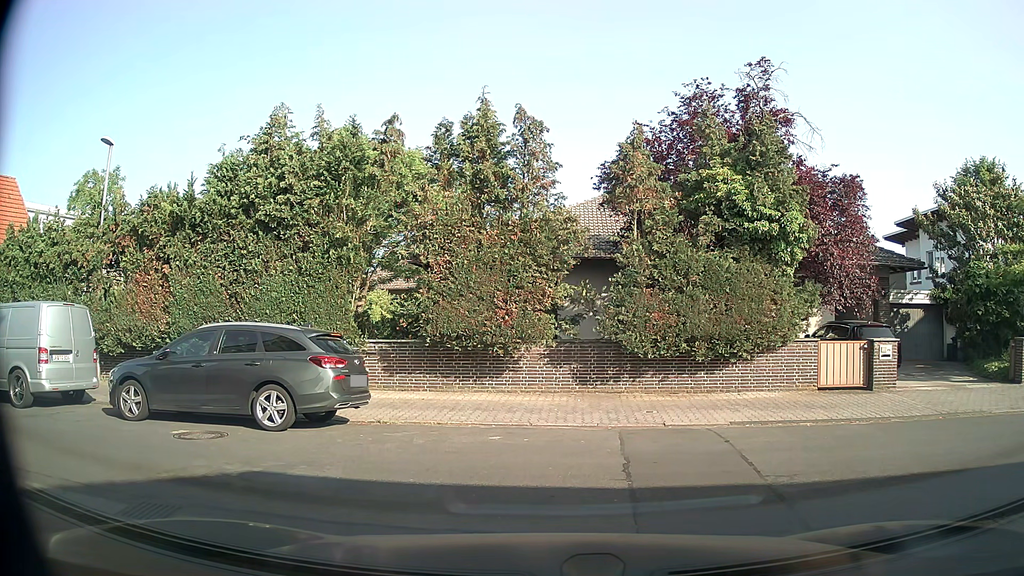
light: Day
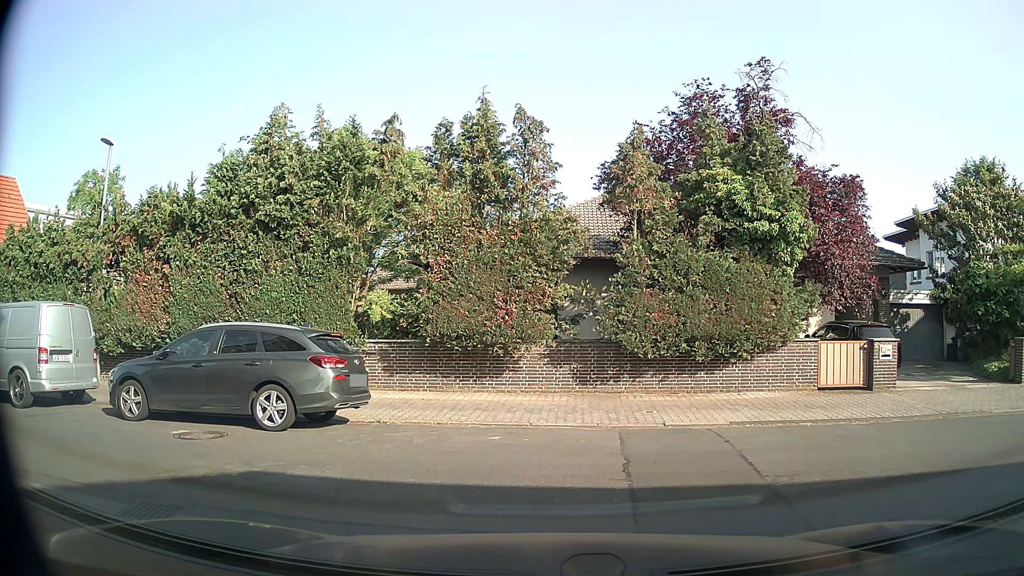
(0.0, 0.0) m; 0°
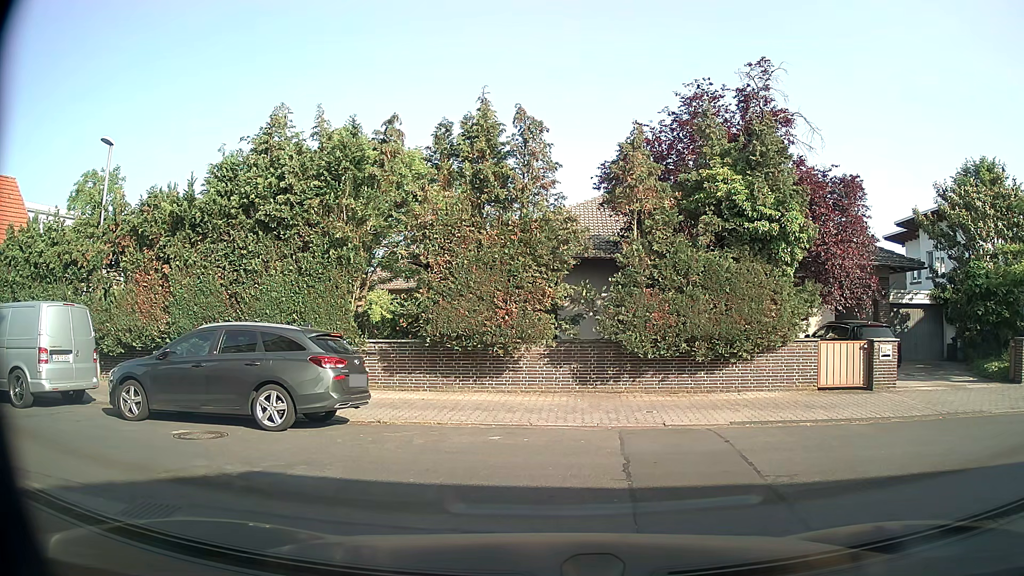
(0.0, 0.0) m; 0°
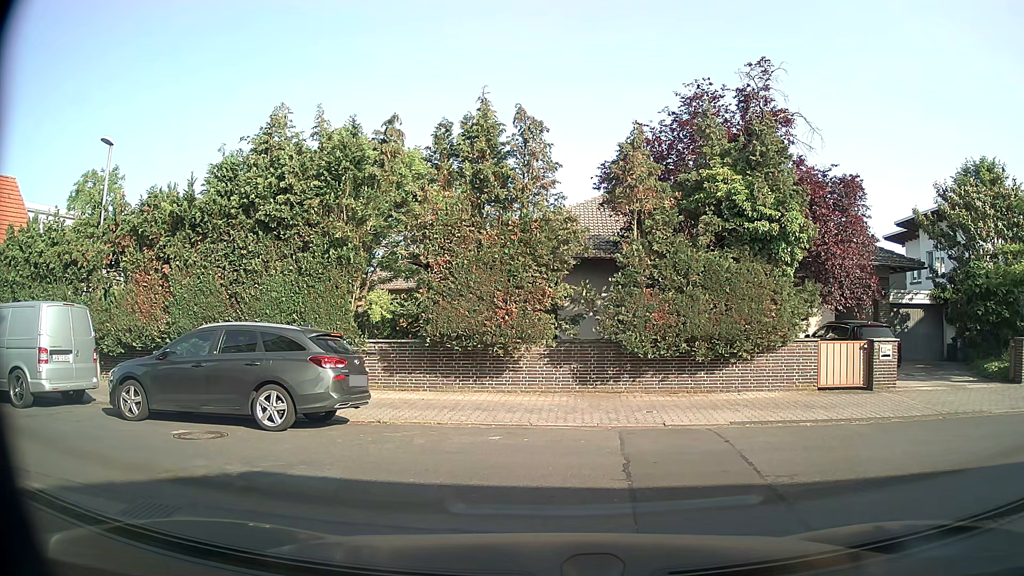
(0.0, 0.0) m; 0°
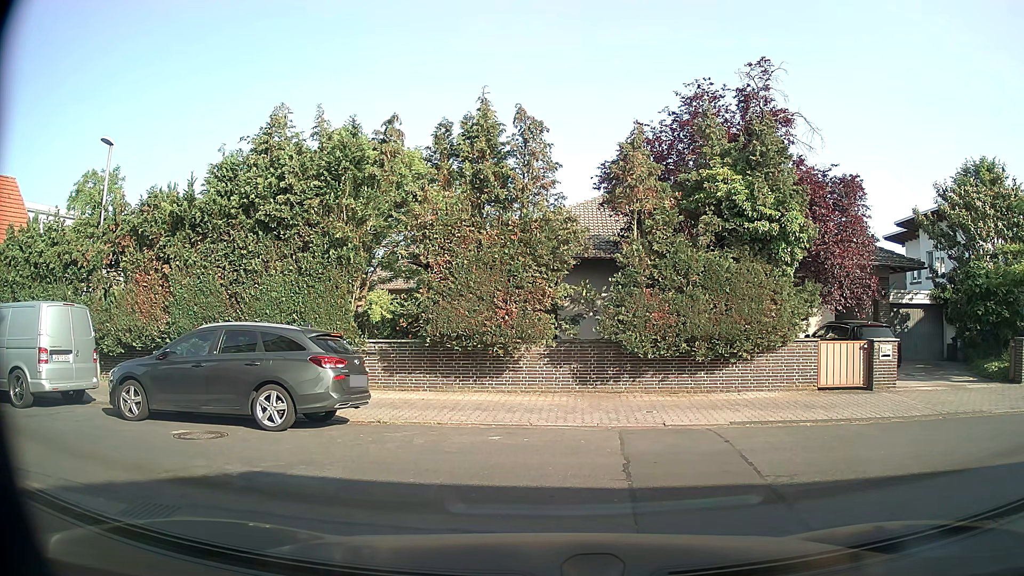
(0.0, 0.0) m; 0°
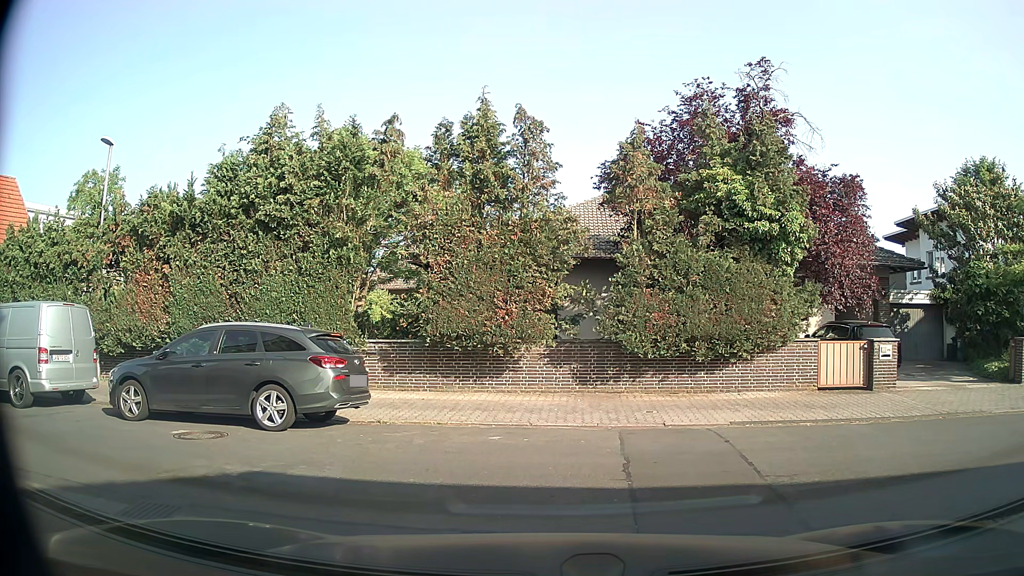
(0.0, 0.0) m; 0°
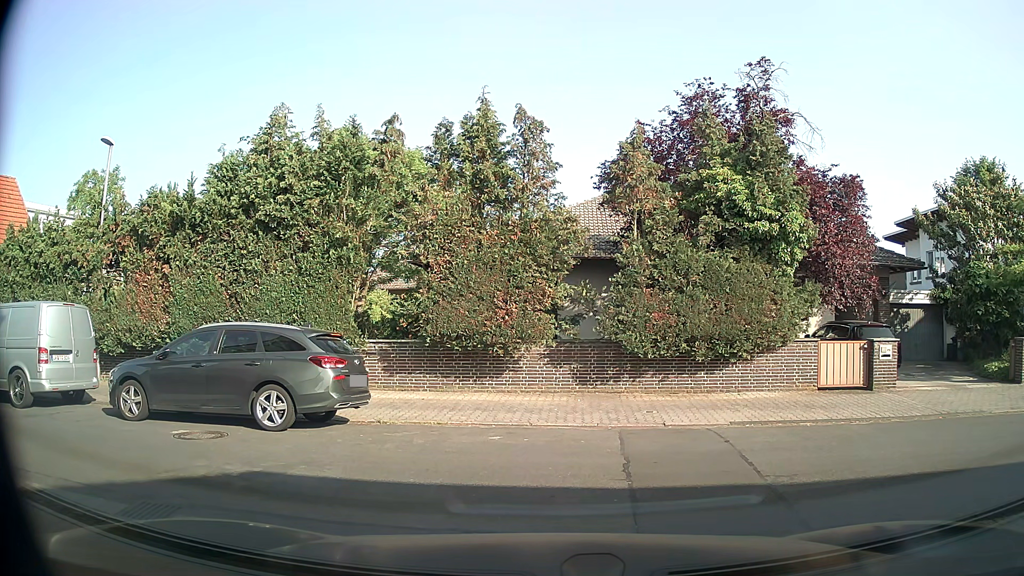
(0.0, 0.0) m; 0°
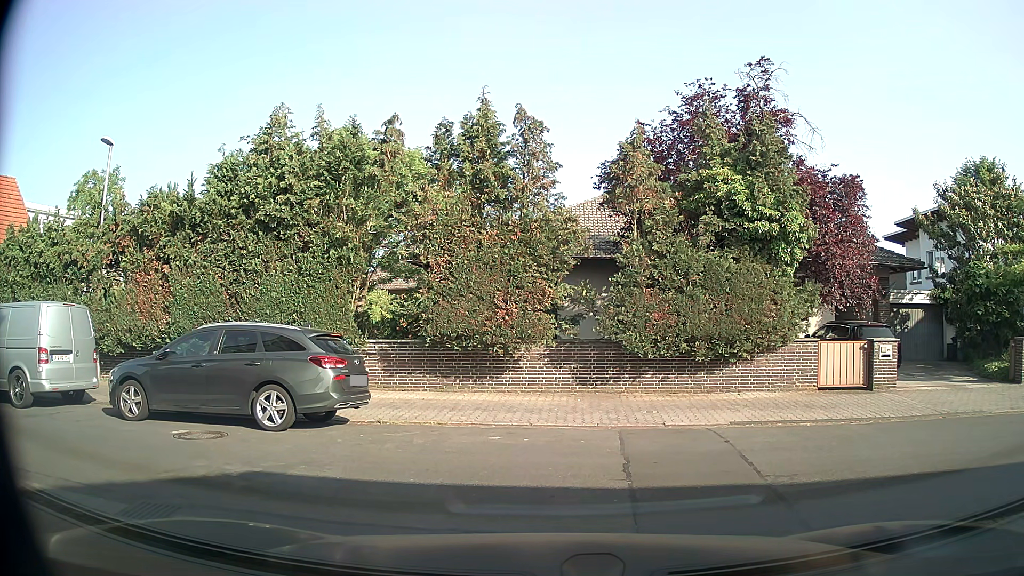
(0.0, 0.0) m; 0°
